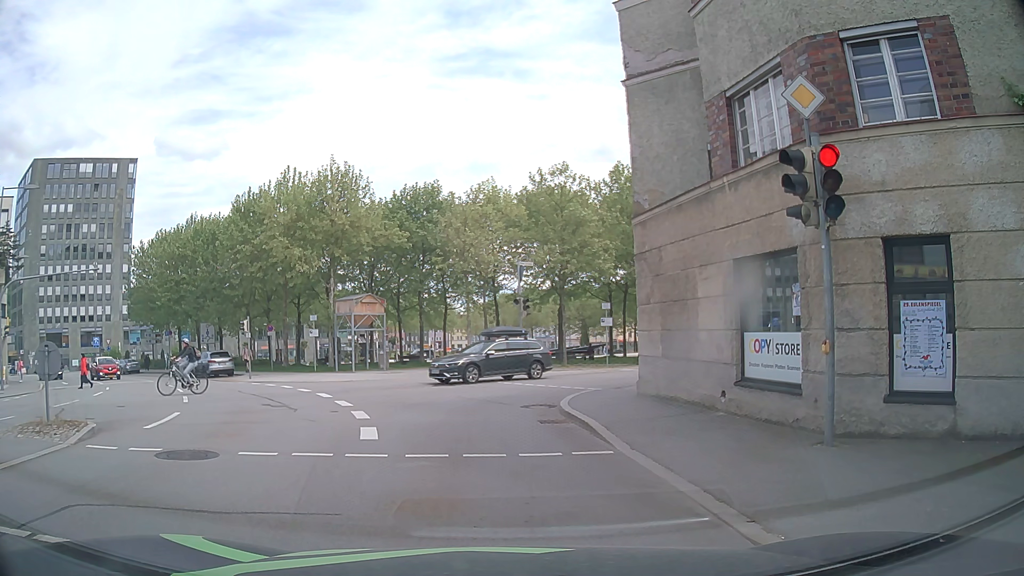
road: tertiary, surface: asphalt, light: Day
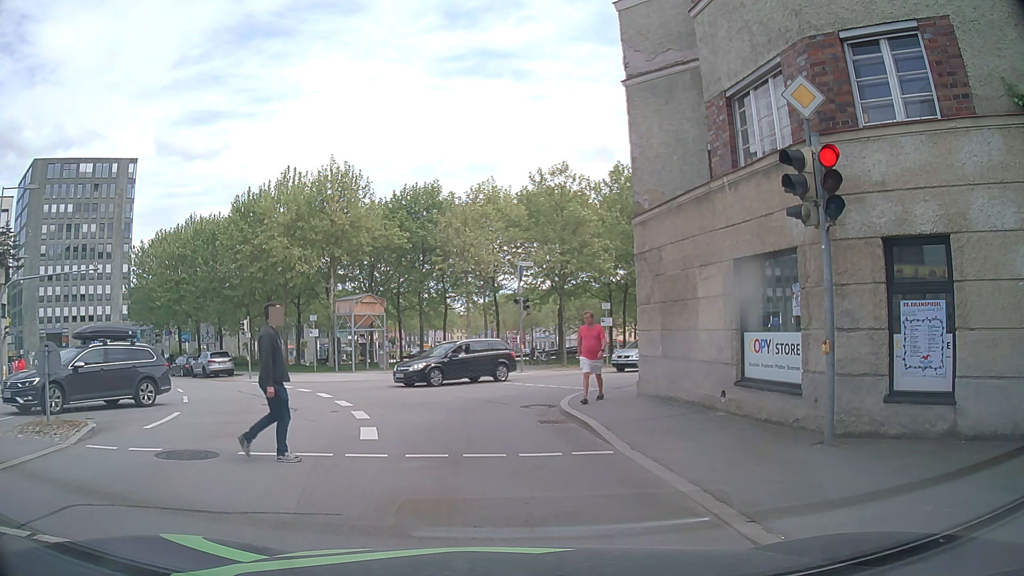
(0.0, 0.0) m; 0°
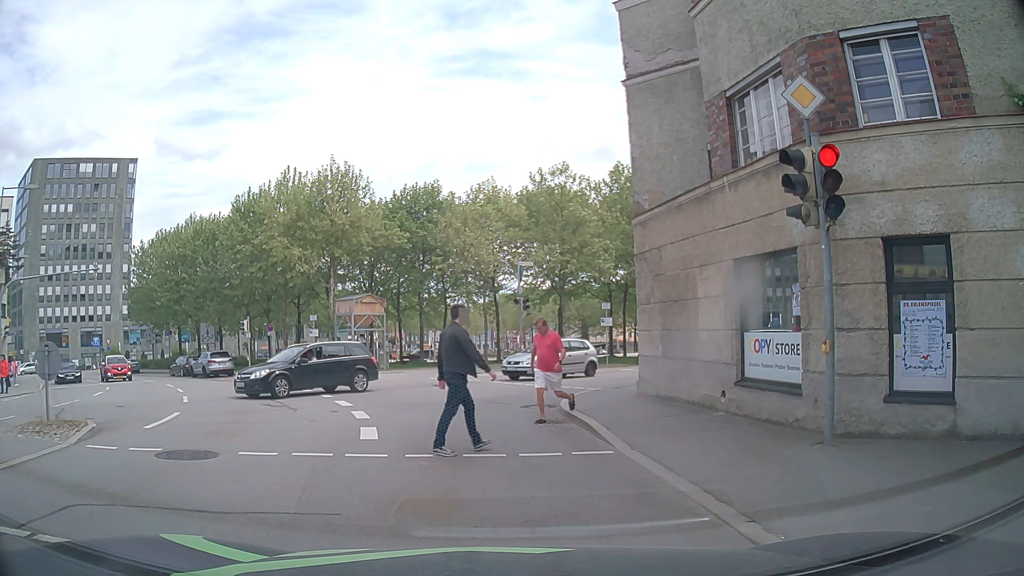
(0.0, 0.0) m; 0°
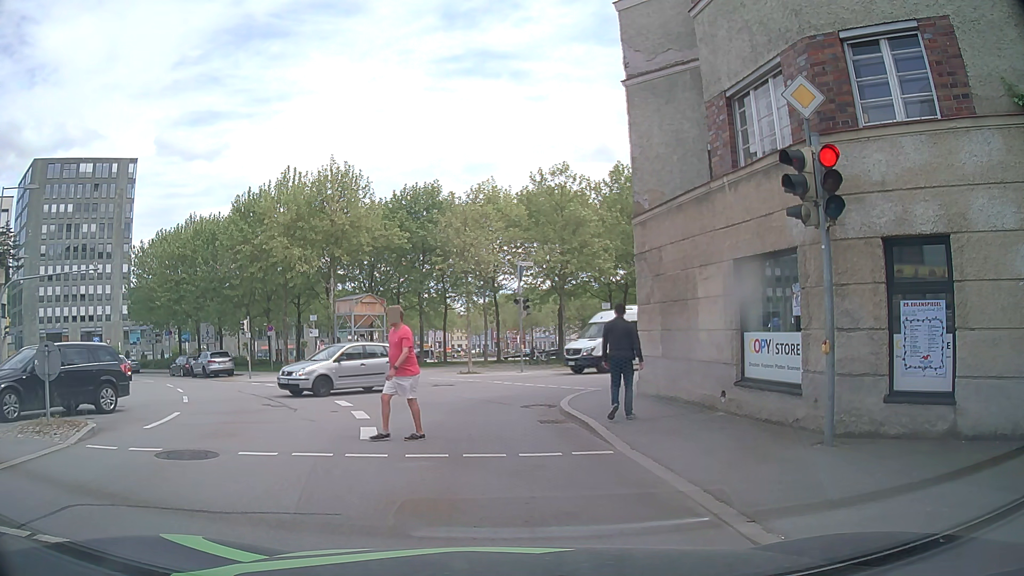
(0.0, 0.0) m; 0°
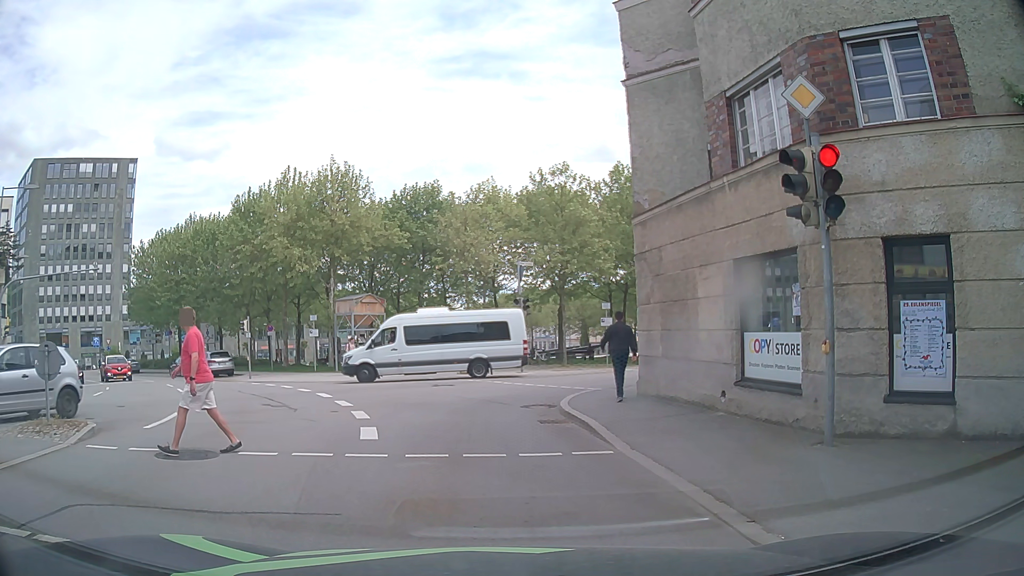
(0.0, 0.0) m; 0°
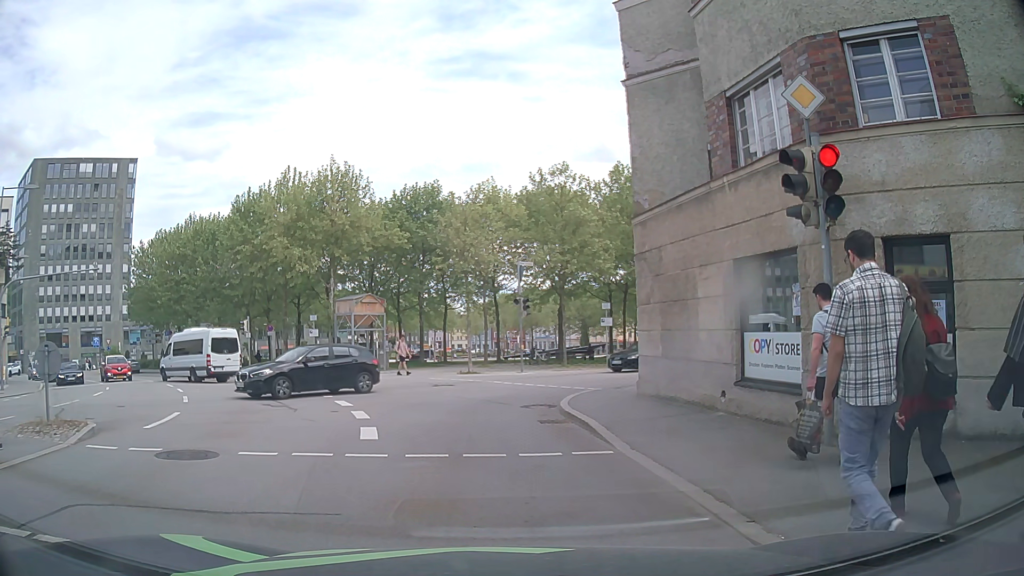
(0.0, 0.0) m; 0°
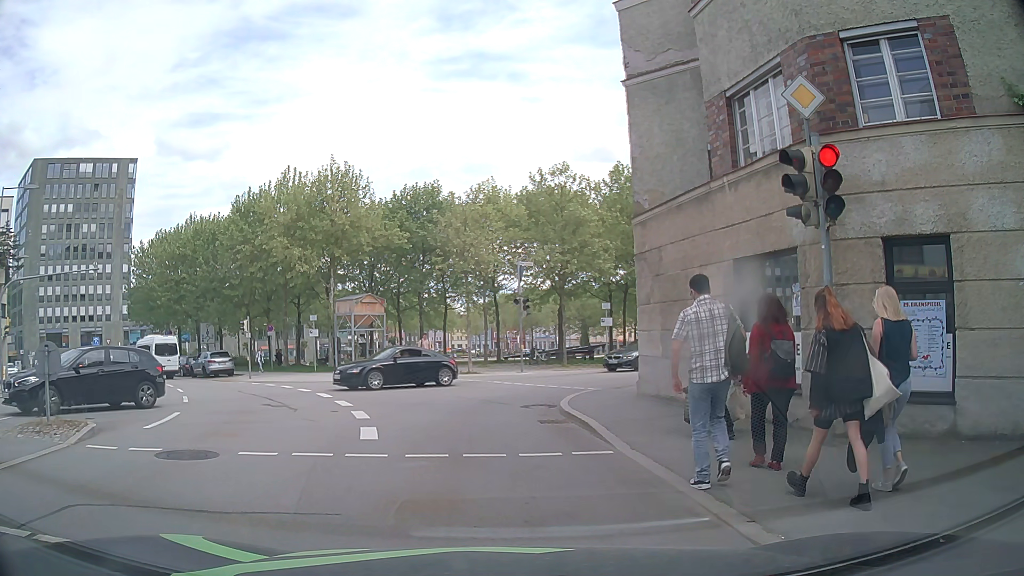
(0.0, 0.0) m; 0°
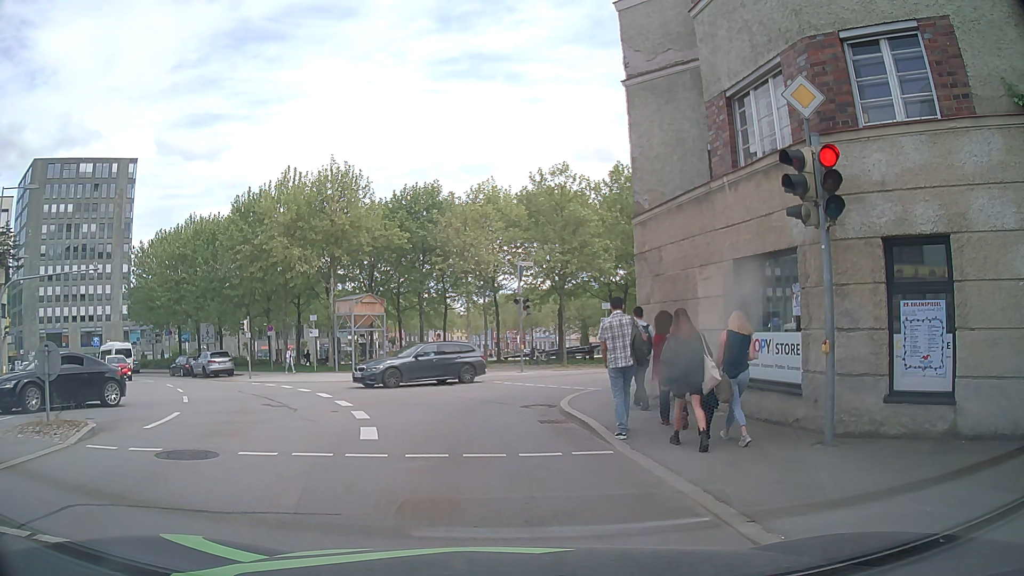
(0.0, 0.0) m; 0°
